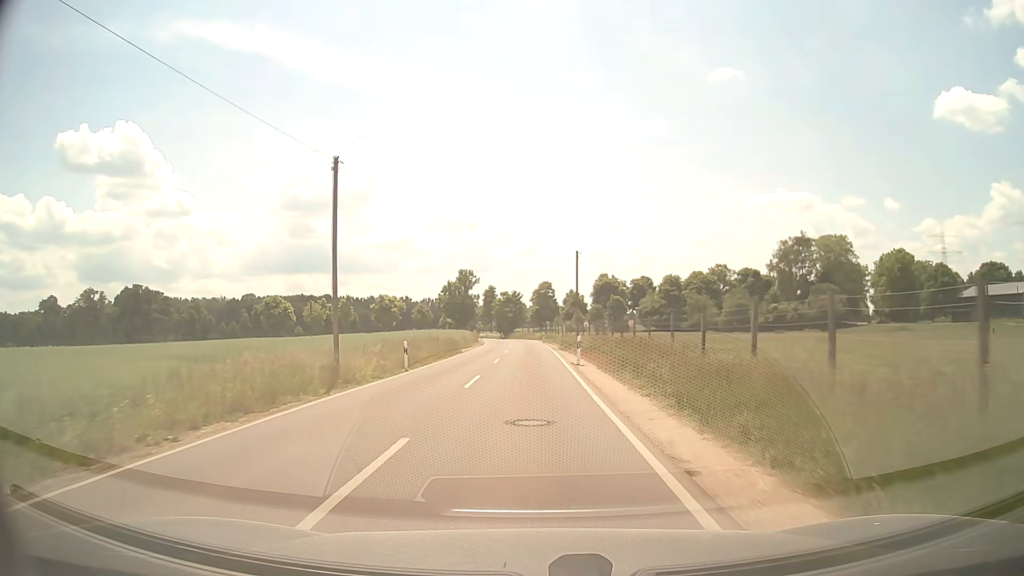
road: tertiary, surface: asphalt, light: Day
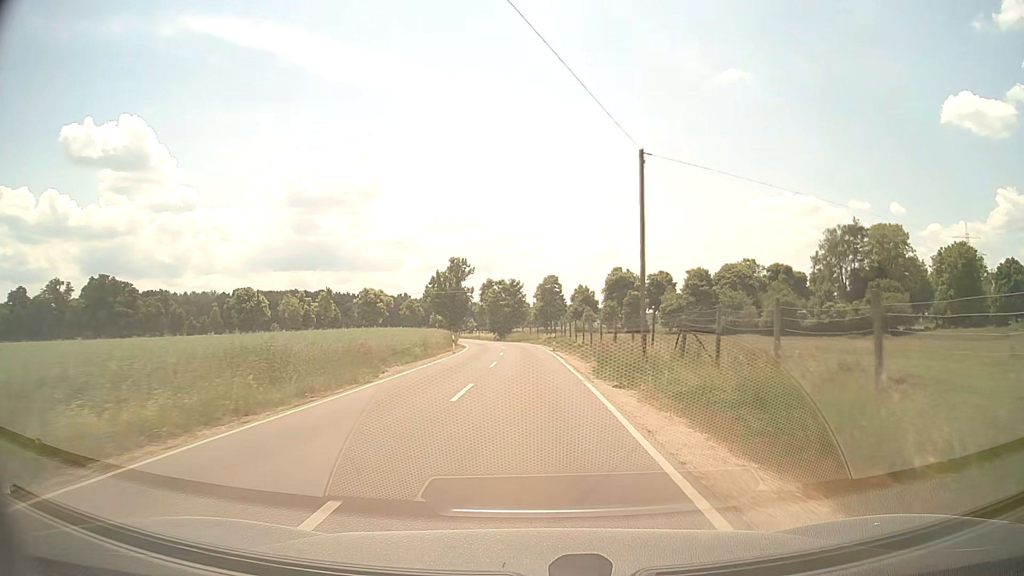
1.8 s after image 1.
(-0.1, +25.9) m; 0°
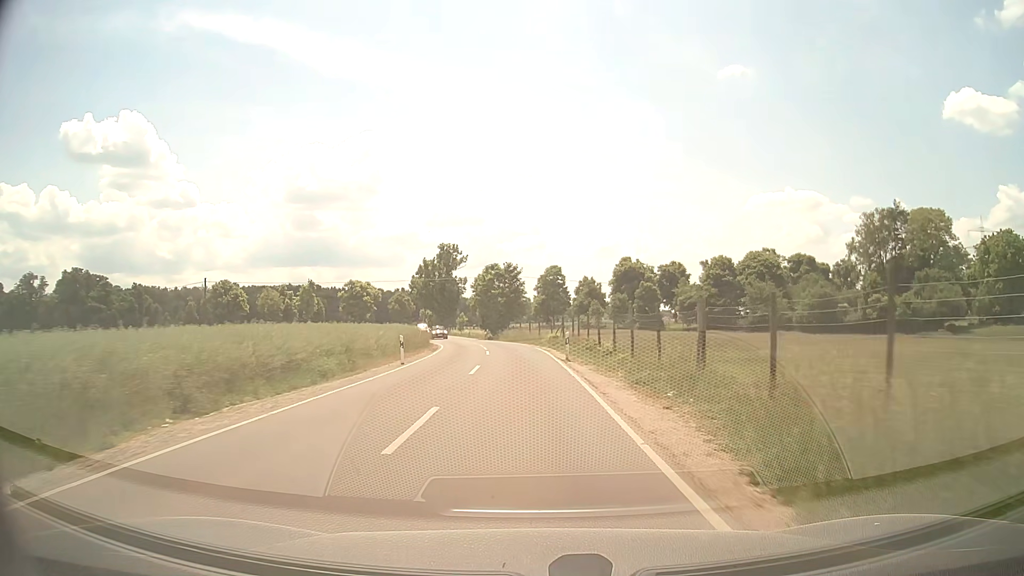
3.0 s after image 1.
(0.0, +16.8) m; 0°
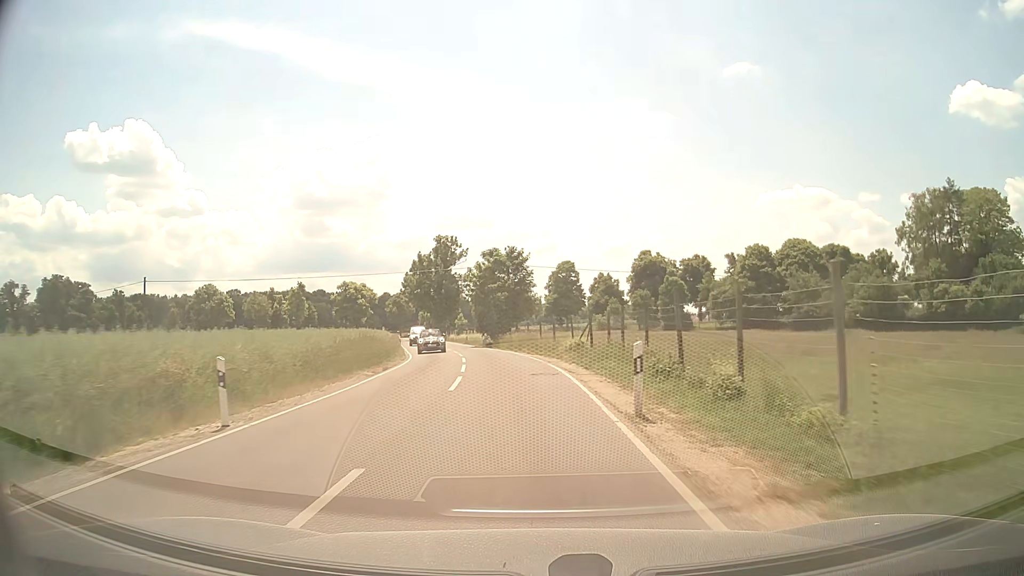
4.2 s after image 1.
(-0.1, +16.0) m; -1°
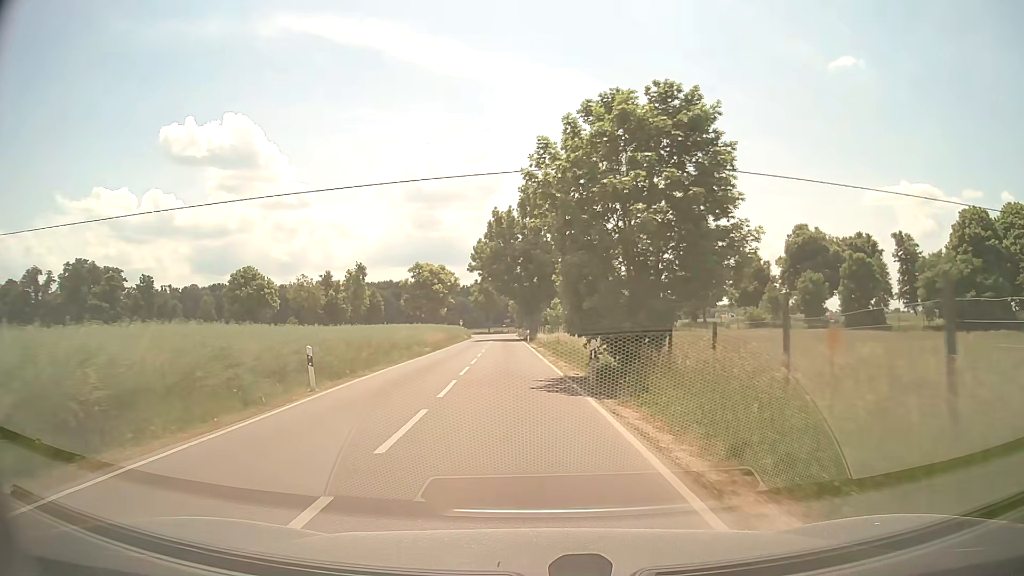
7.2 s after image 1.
(-2.4, +36.8) m; -10°
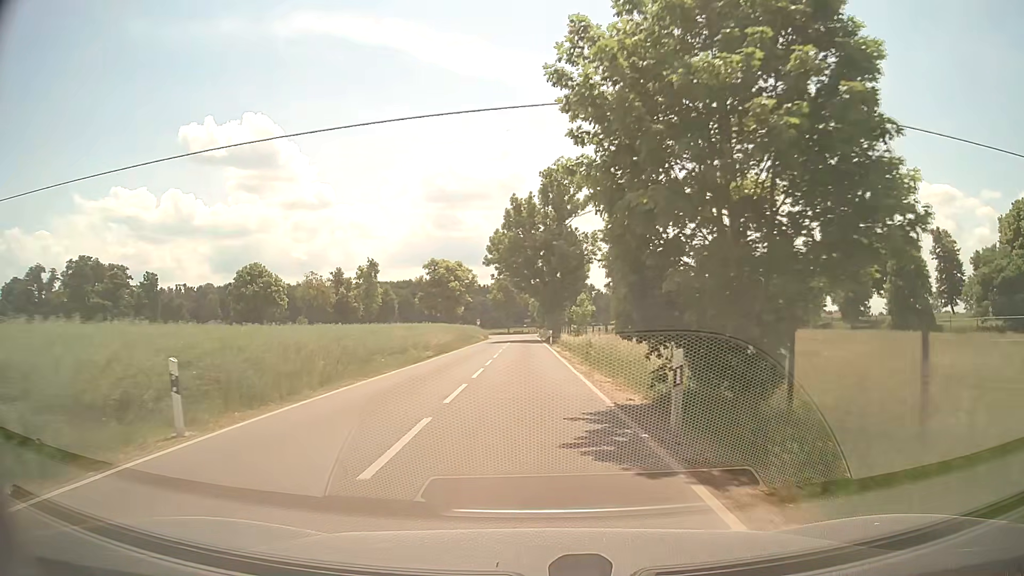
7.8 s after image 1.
(-0.1, +7.4) m; -2°
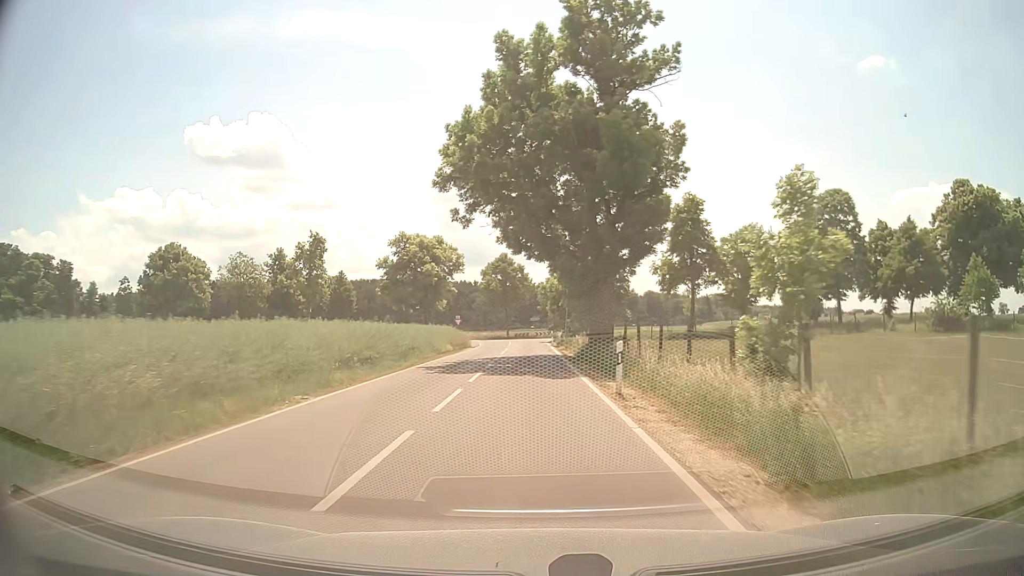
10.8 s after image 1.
(-0.4, +36.9) m; -1°
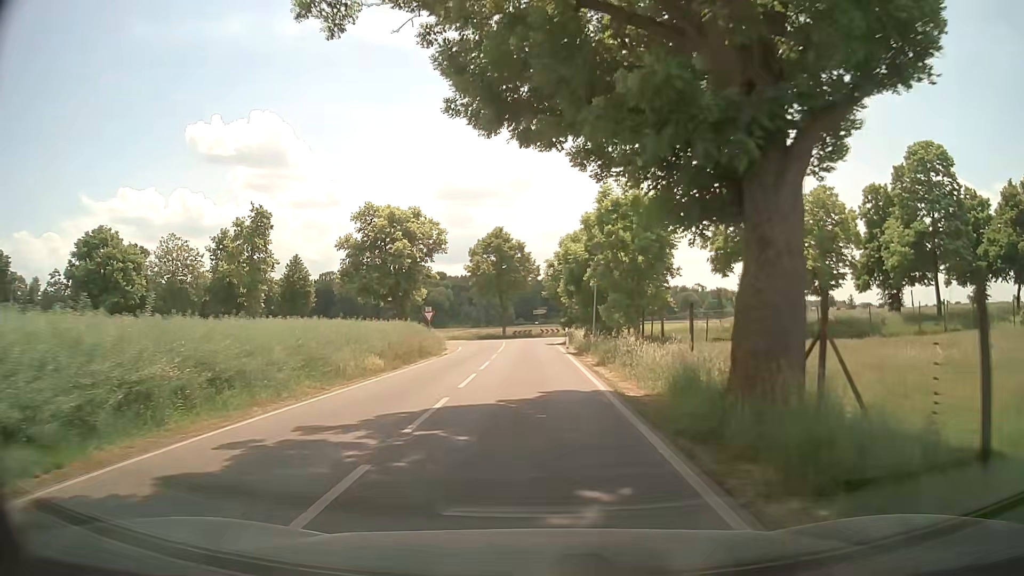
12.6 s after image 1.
(0.0, +20.2) m; 0°
